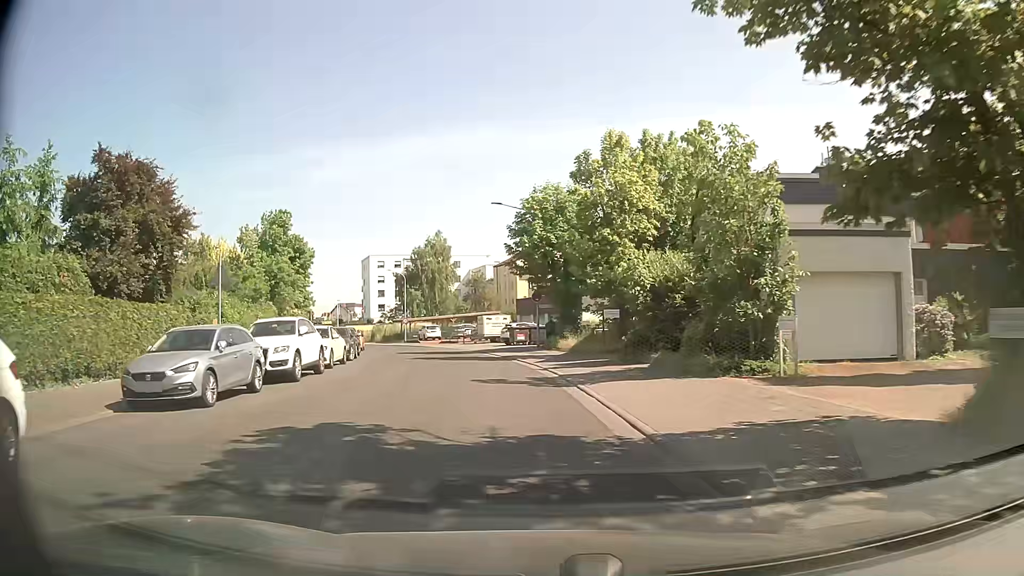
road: tertiary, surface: asphalt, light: Day
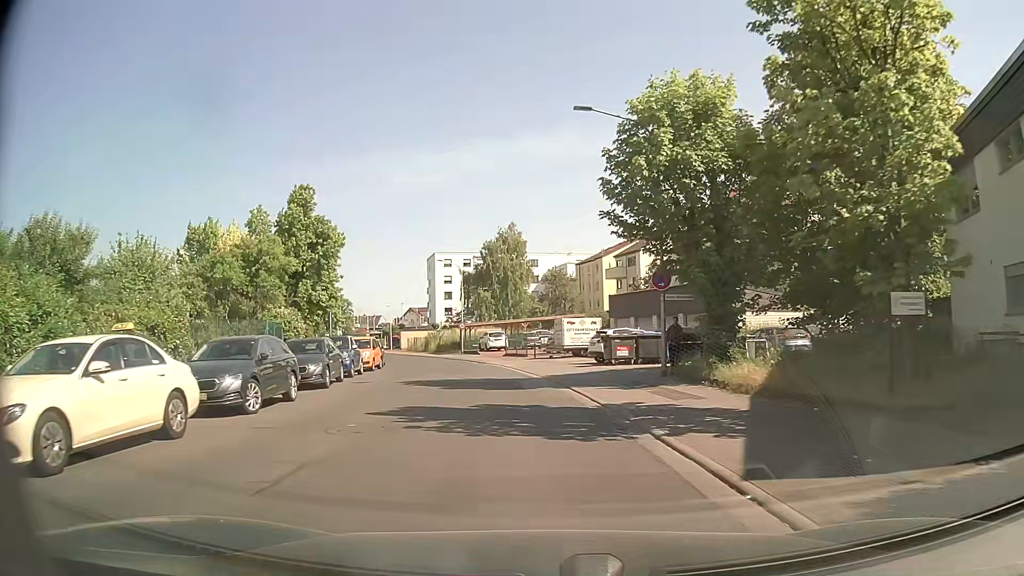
(-1.3, +16.8) m; -8°
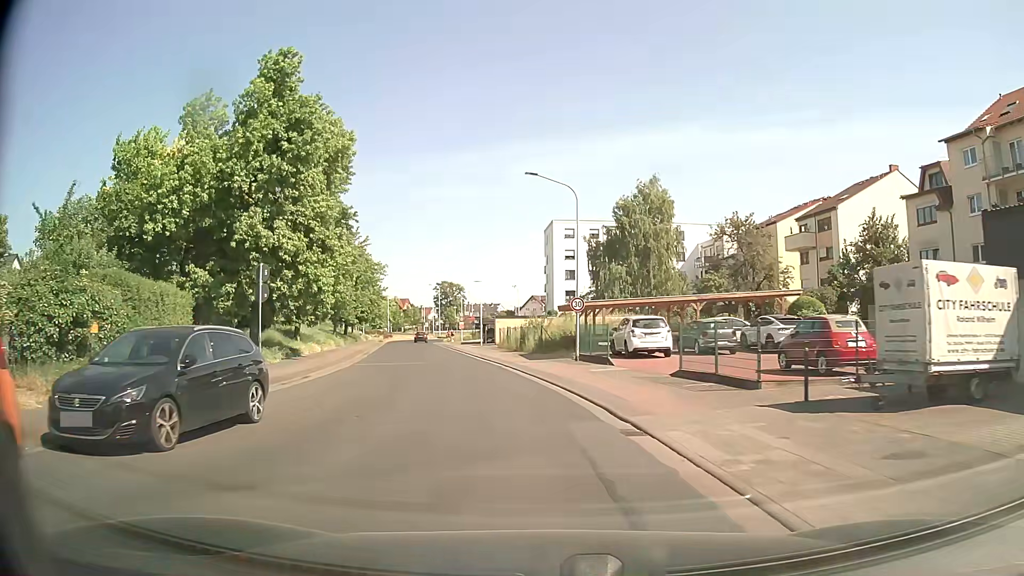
(-2.4, +28.9) m; -11°
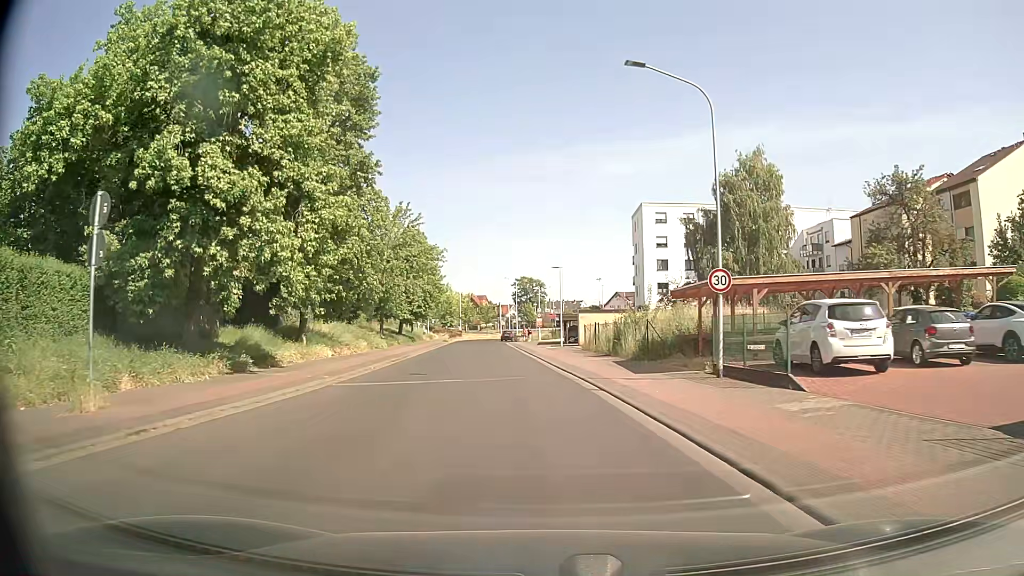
(-0.7, +12.1) m; -7°
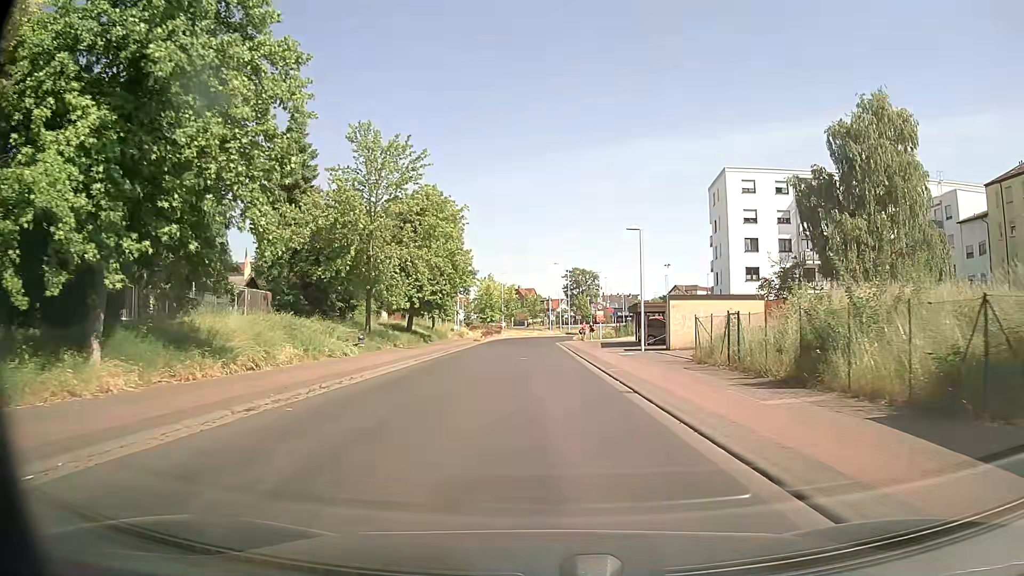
(-0.8, +18.5) m; -4°
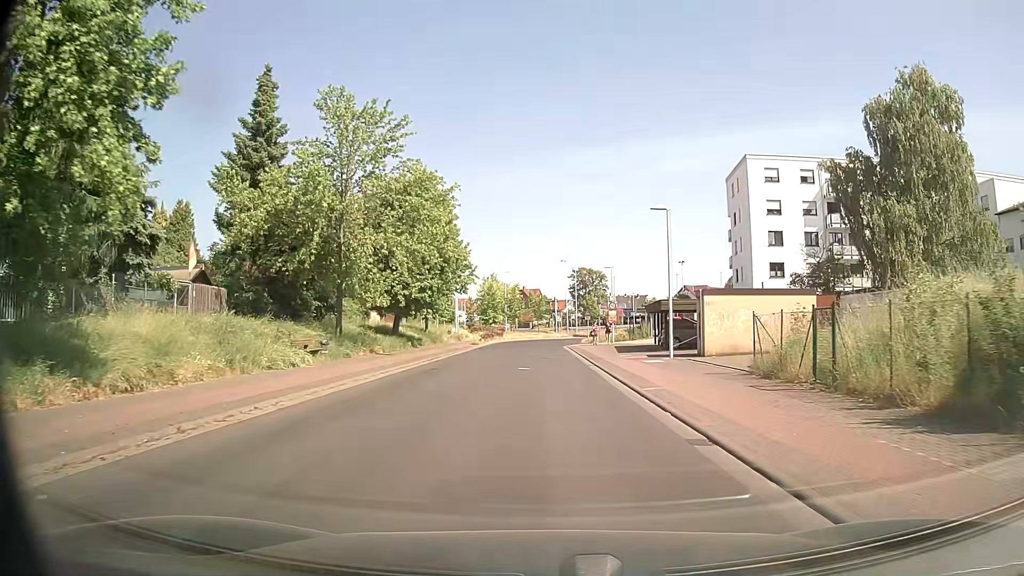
(0.0, +6.2) m; 0°
